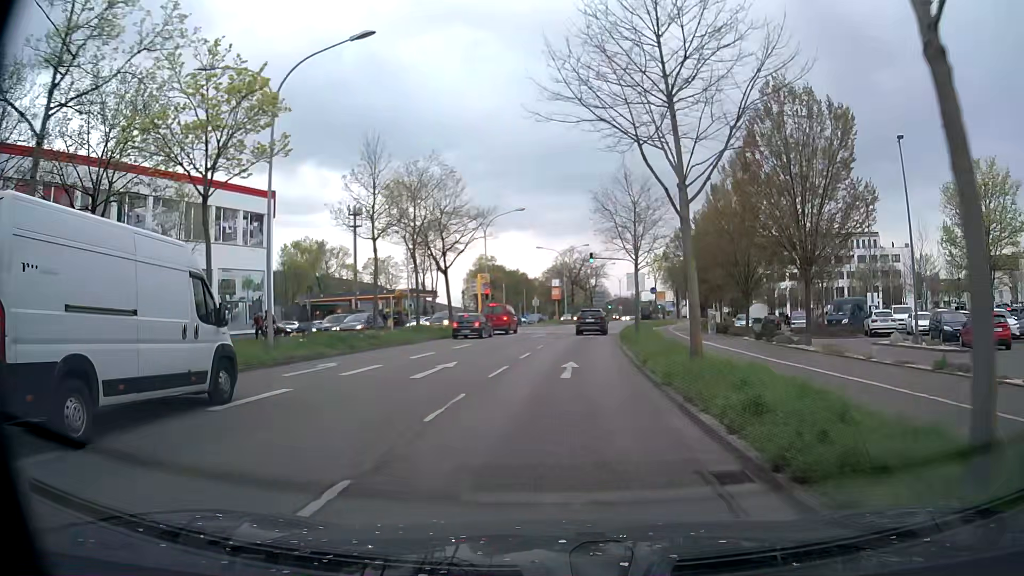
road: primary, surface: asphalt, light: Day
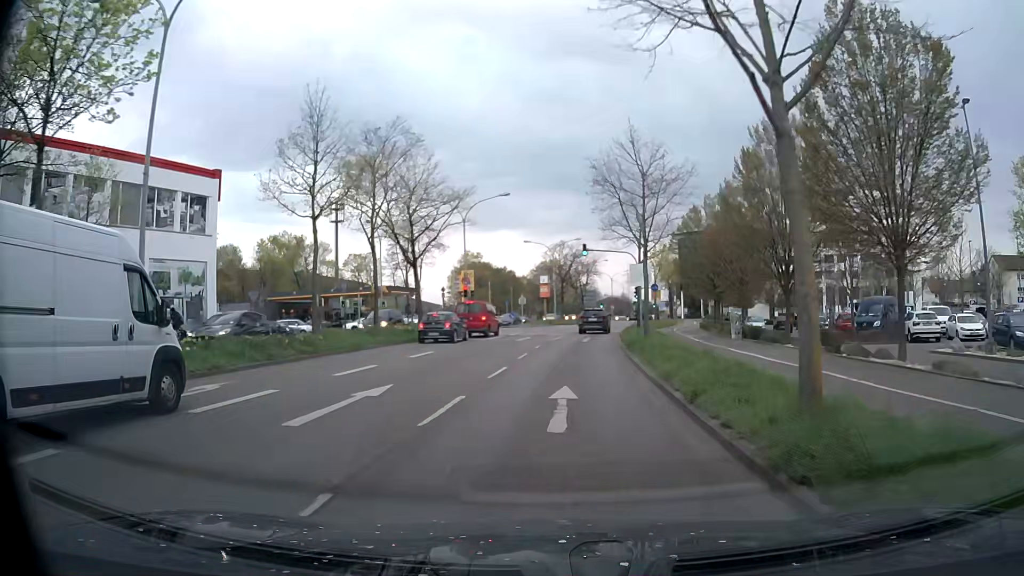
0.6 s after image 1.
(0.0, +6.5) m; +1°
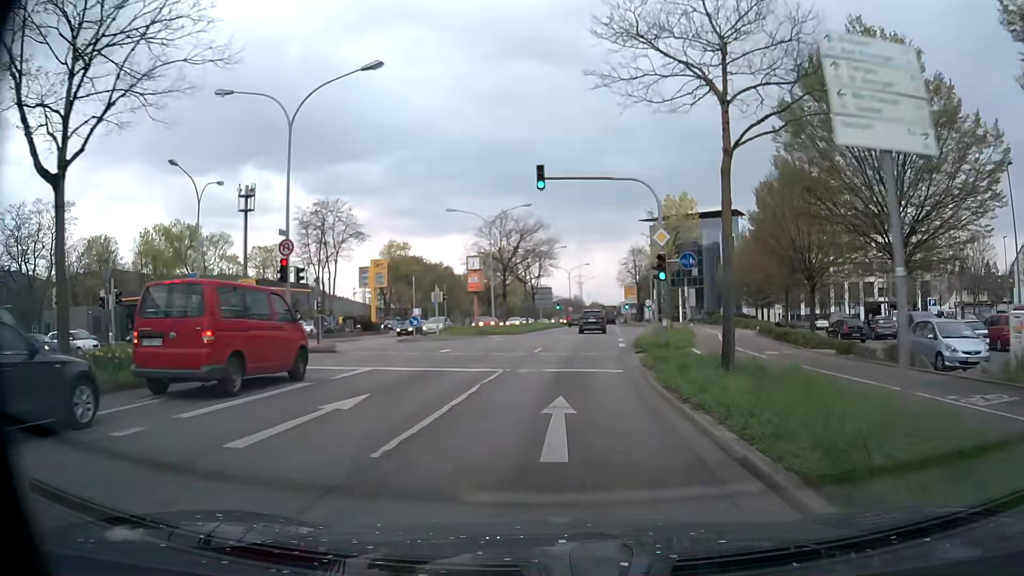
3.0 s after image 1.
(+0.9, +26.1) m; +4°
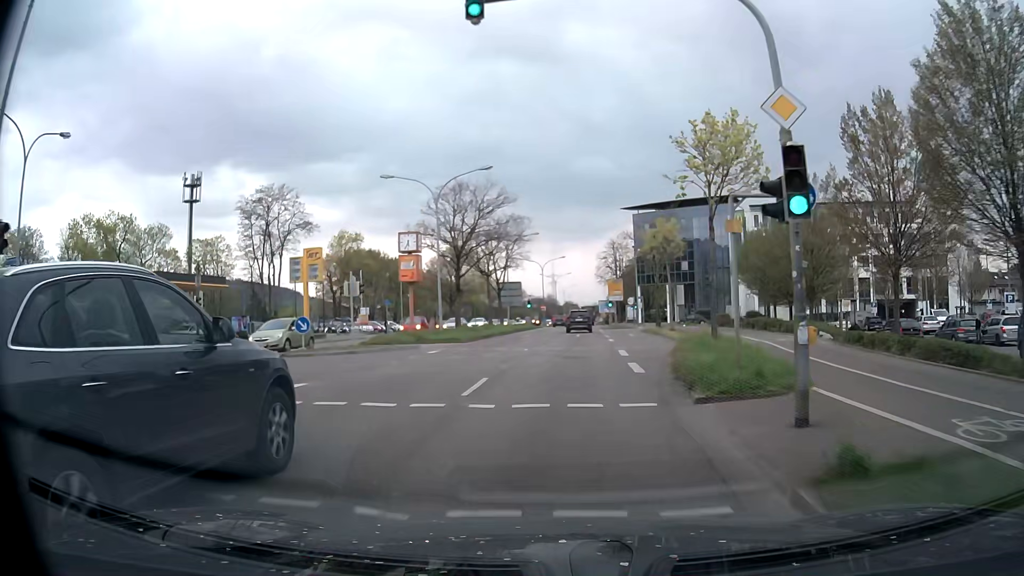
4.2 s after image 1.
(+0.3, +13.2) m; +3°
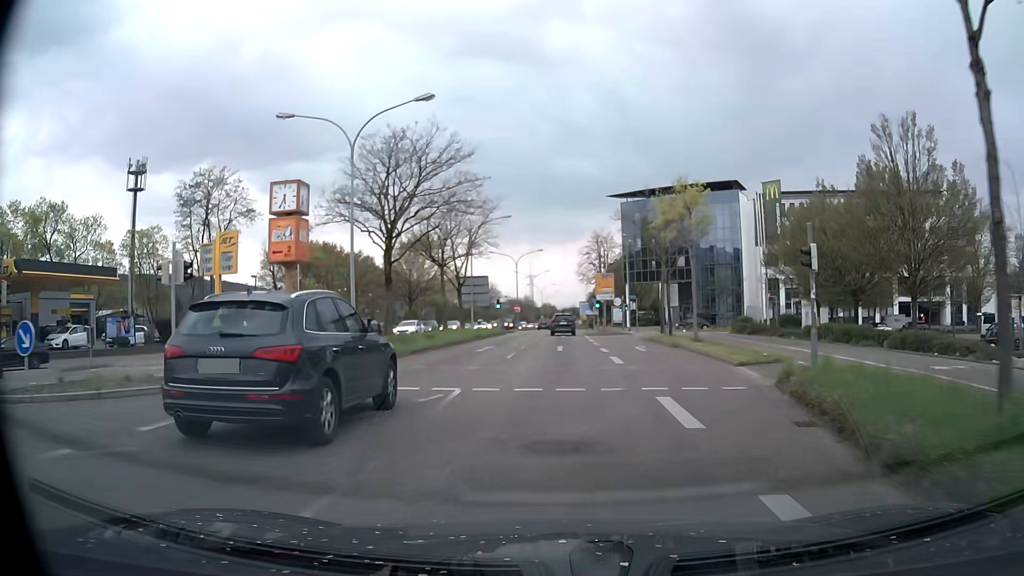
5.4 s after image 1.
(+0.1, +13.3) m; +1°
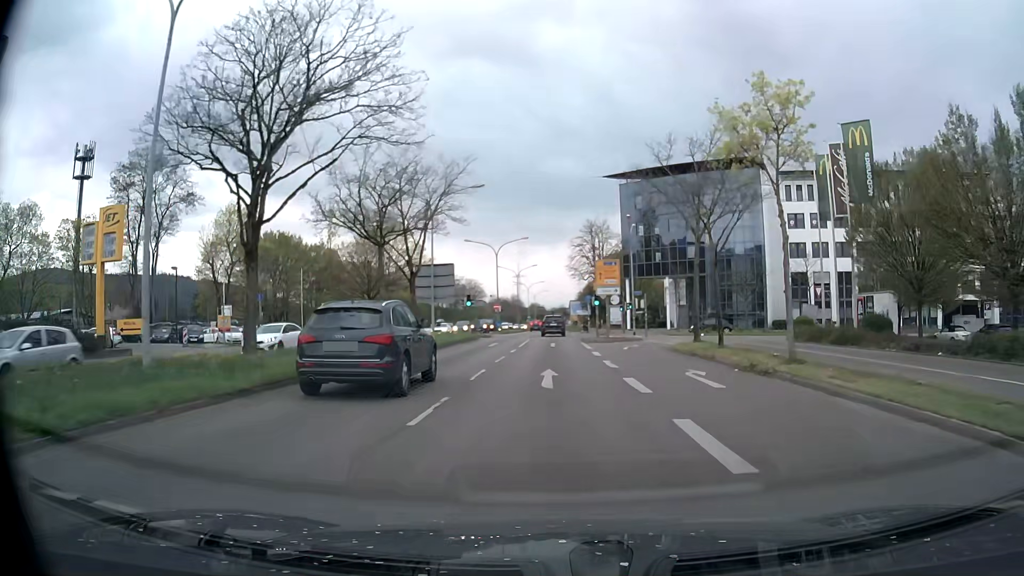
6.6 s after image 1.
(+0.2, +13.5) m; +1°
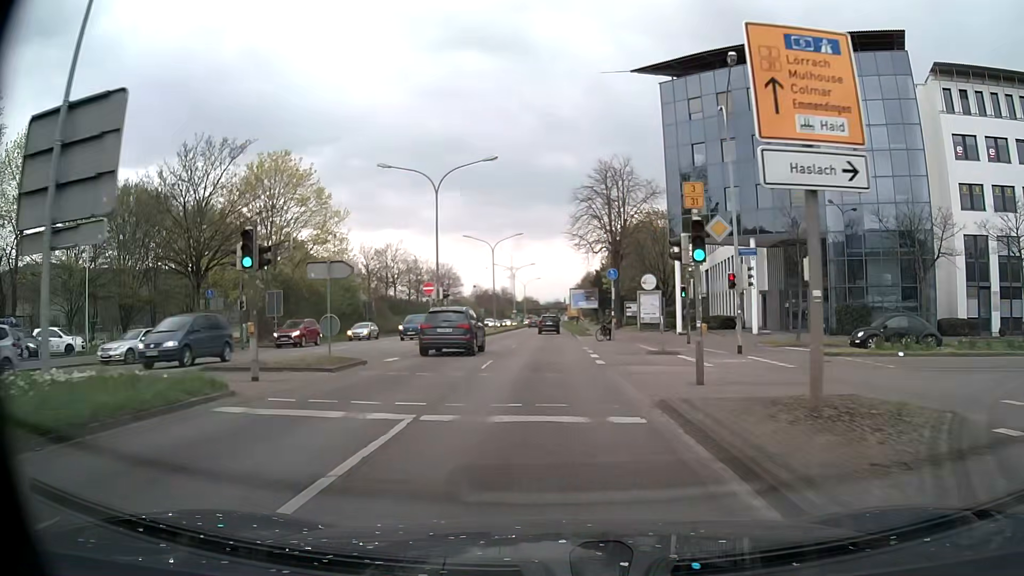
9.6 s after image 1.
(0.0, +34.1) m; 0°
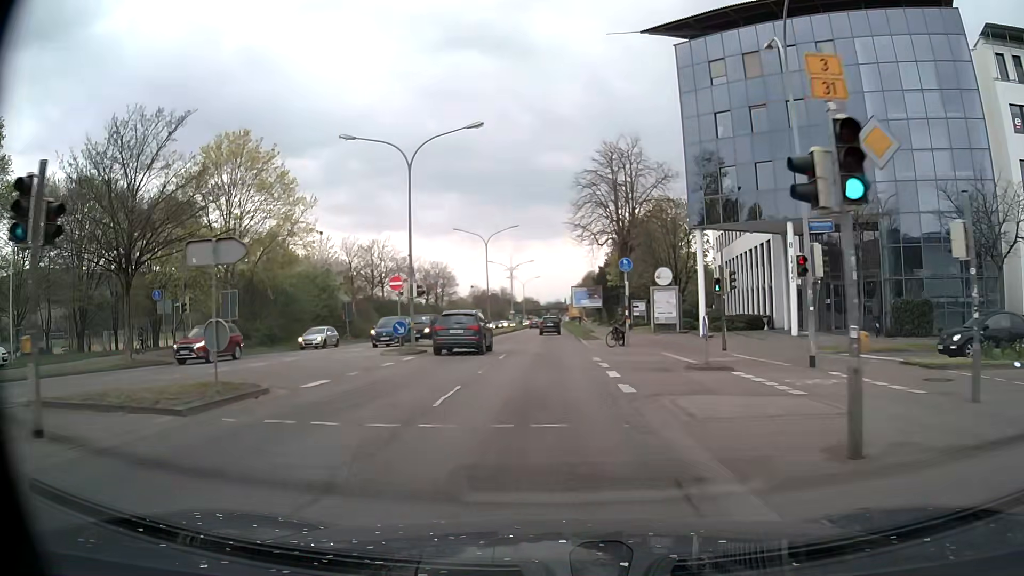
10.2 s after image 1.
(0.0, +6.9) m; 0°
